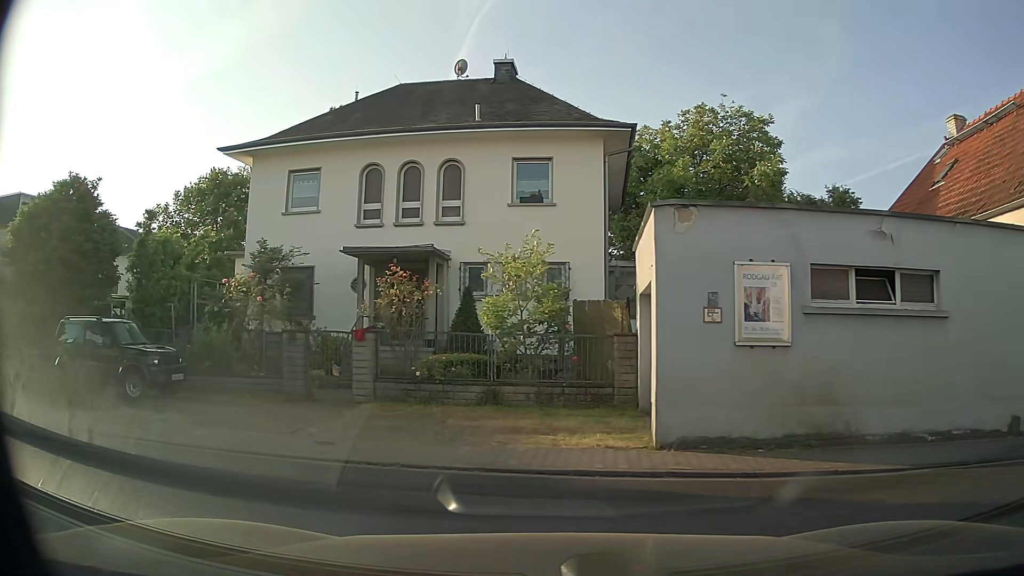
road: residential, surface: asphalt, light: Day
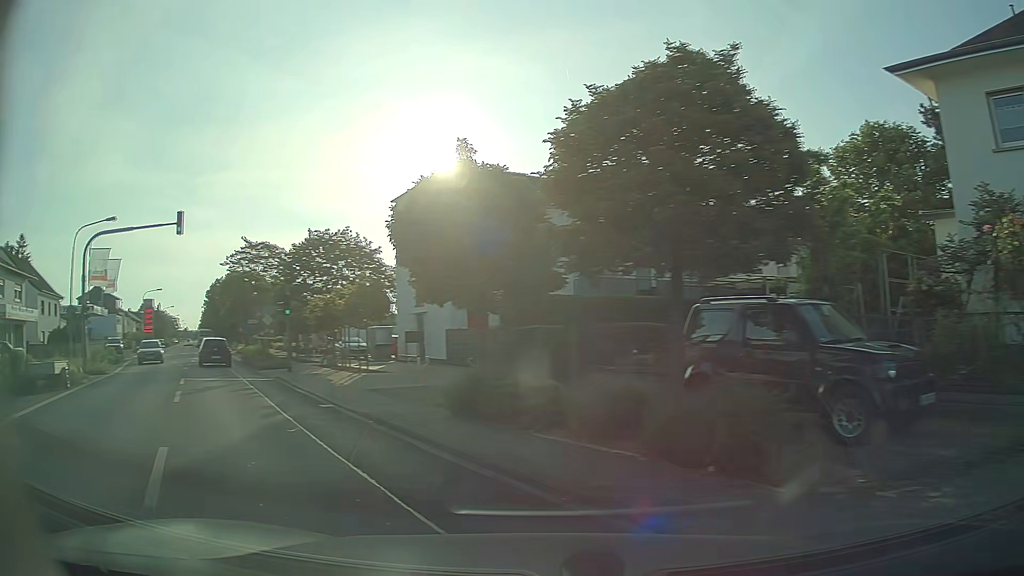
(-3.1, +6.1) m; -55°
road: tertiary
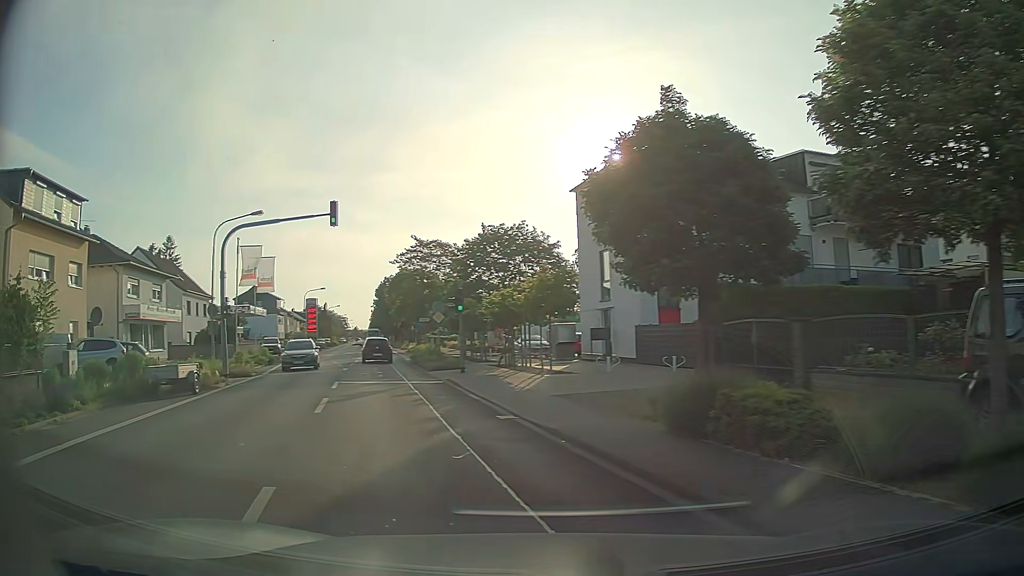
(-0.4, +2.5) m; -14°
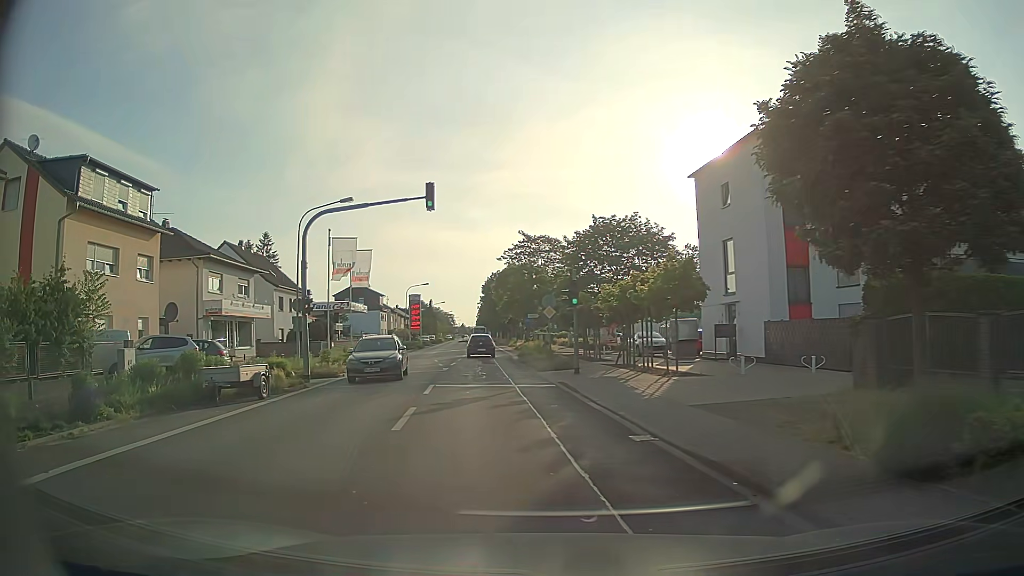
(-0.3, +2.8) m; -9°
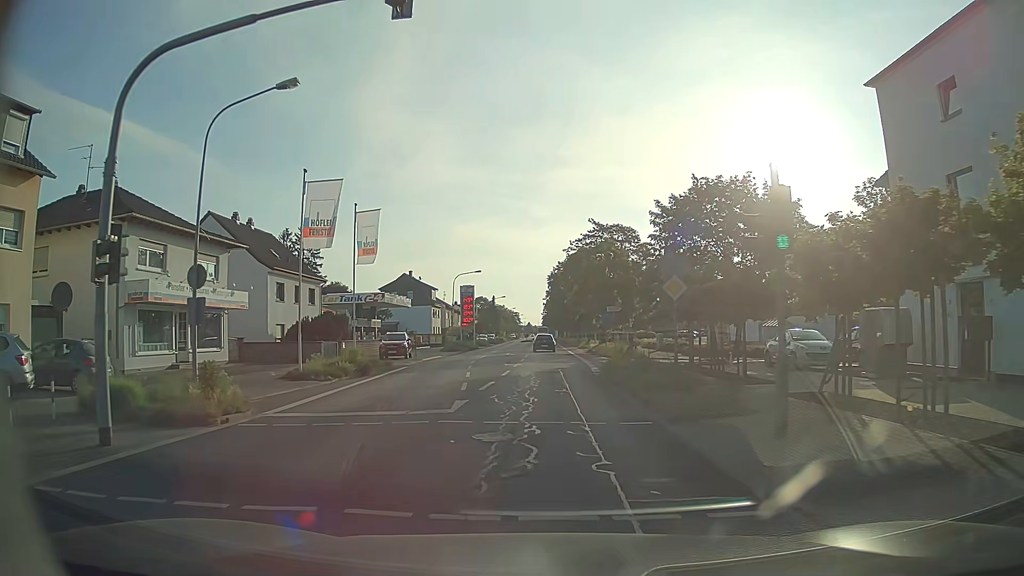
(-0.9, +14.9) m; -5°
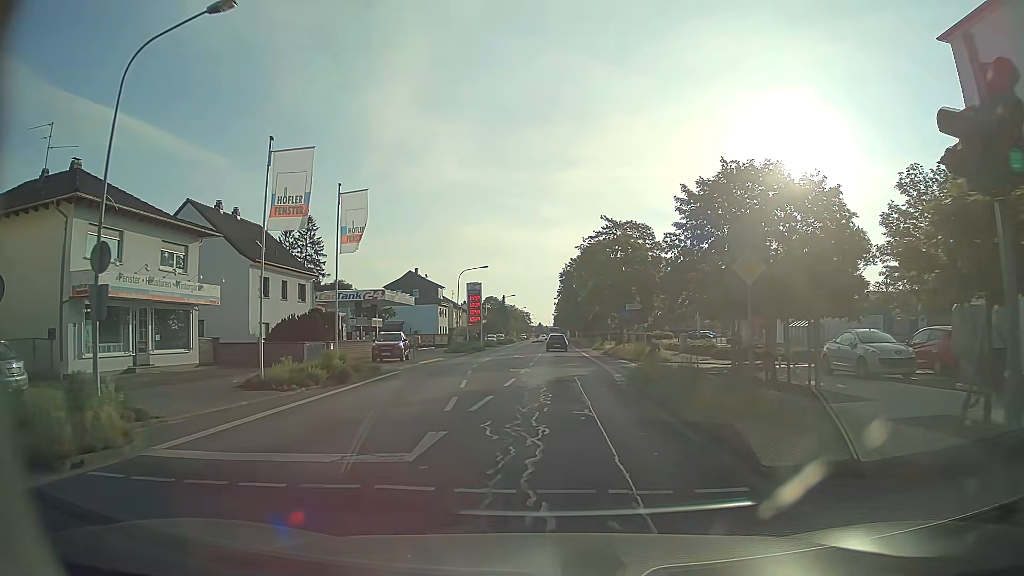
(0.0, +4.6) m; 0°
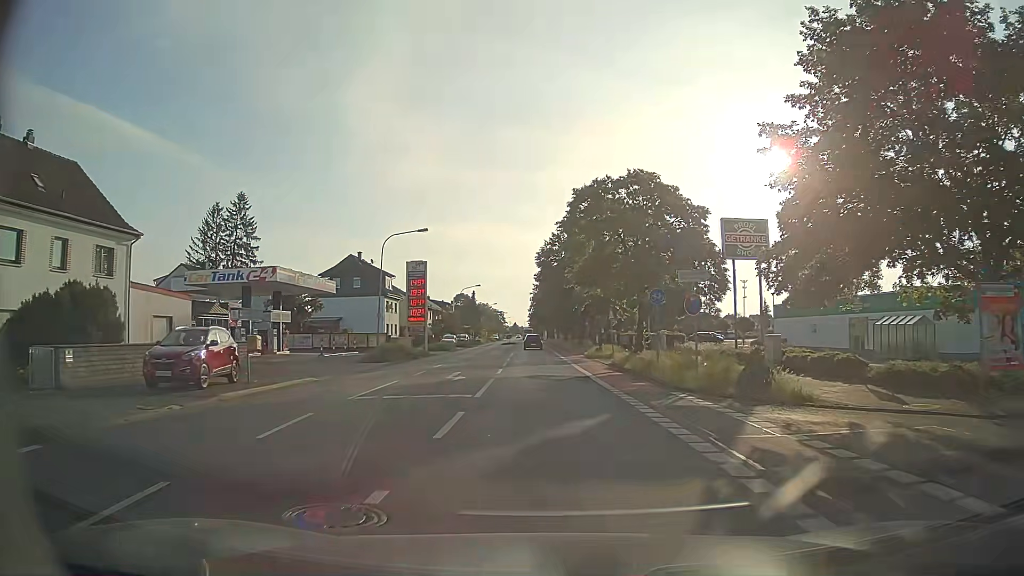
(-0.2, +21.7) m; +1°
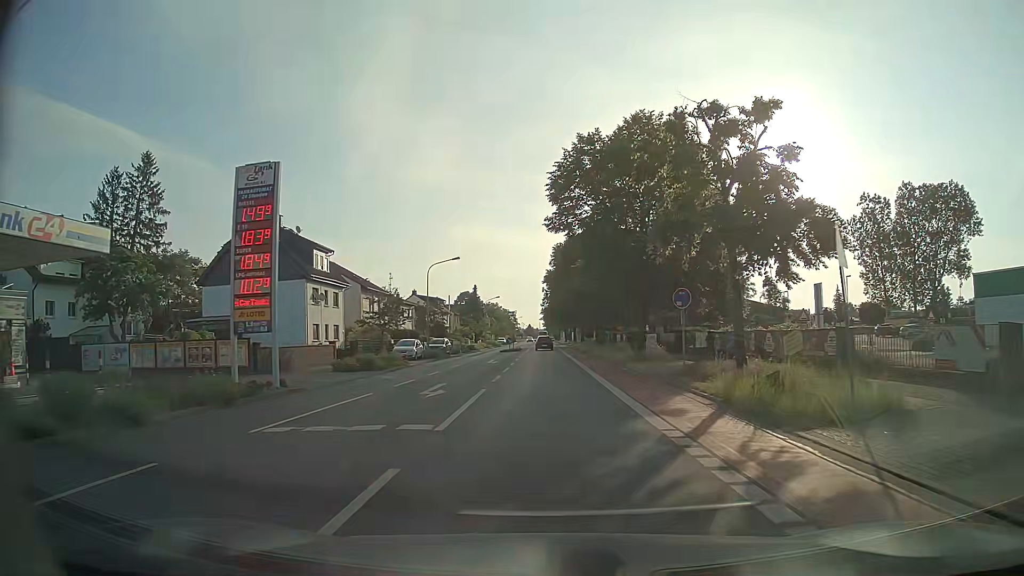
(-0.5, +32.2) m; -2°
(0, +10) (0, +20) (0, +30) (0, +40) (0, +50) (+1, +60) (+1, +70) (+1, +80) (+1, +90) (+1, +100) m
